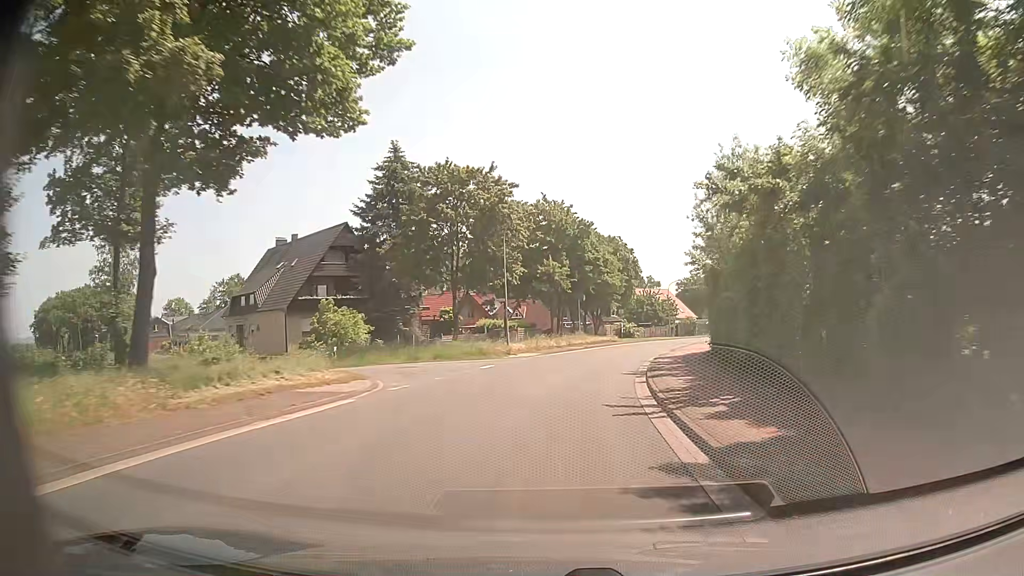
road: tertiary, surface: asphalt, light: Day
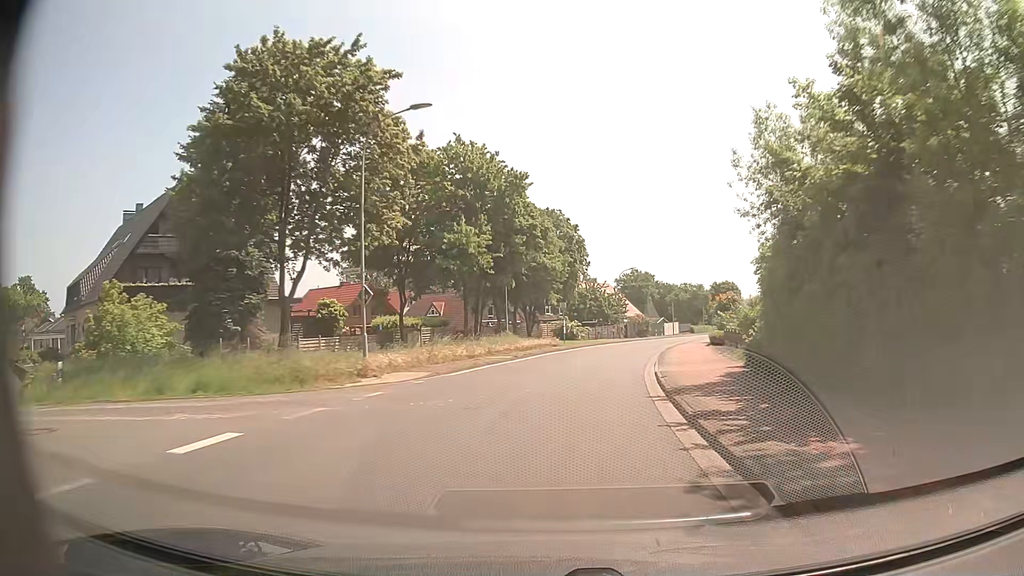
(+0.9, +17.5) m; +6°
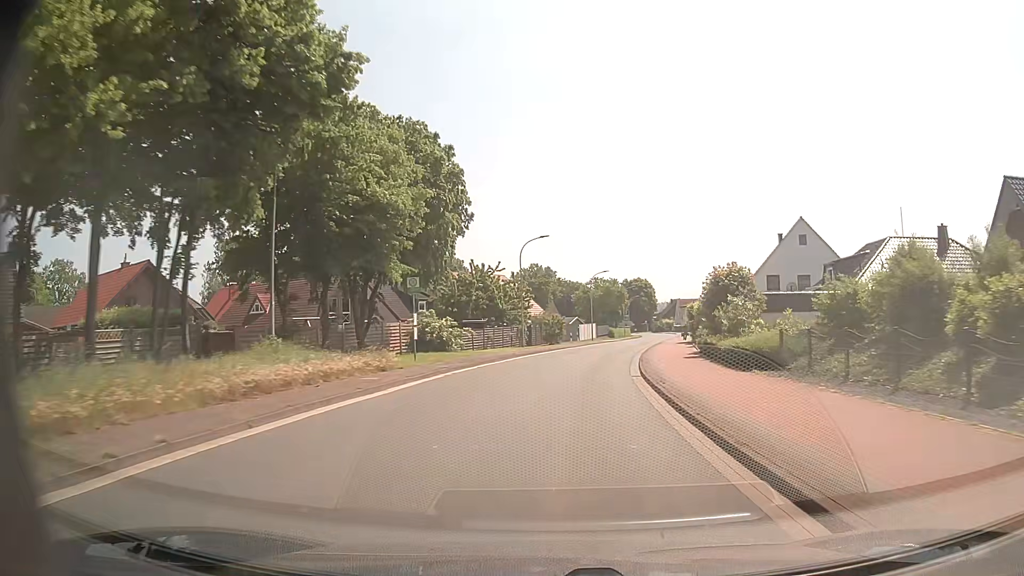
(+2.2, +26.2) m; +9°
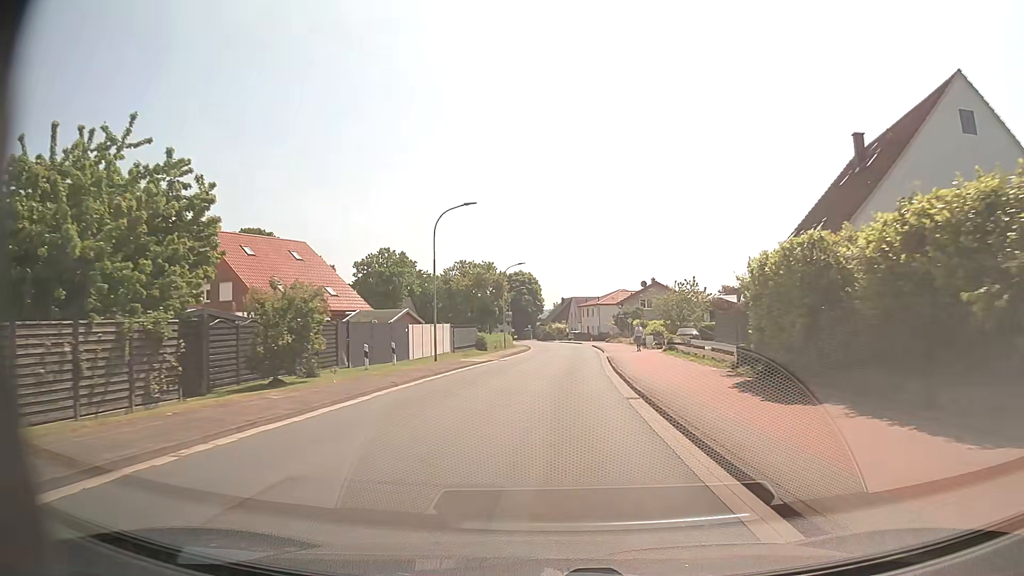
(+4.1, +41.0) m; +11°
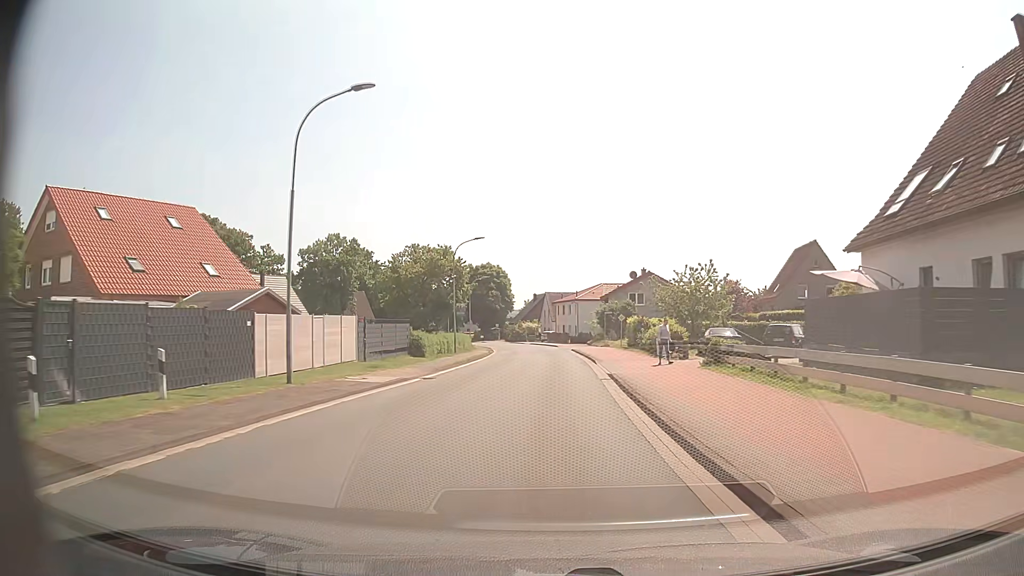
(+0.4, +15.9) m; +3°
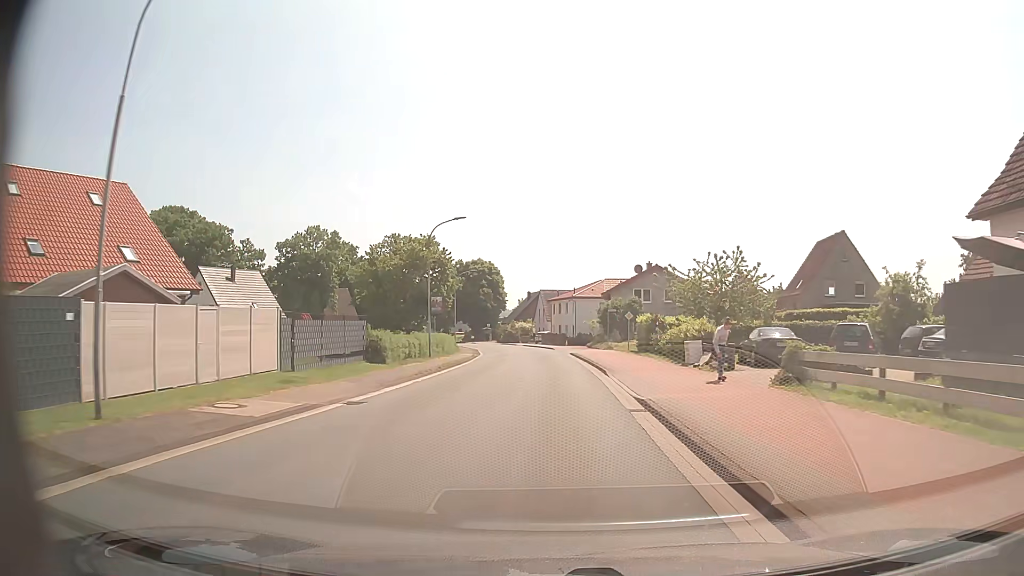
(0.0, +7.9) m; 0°
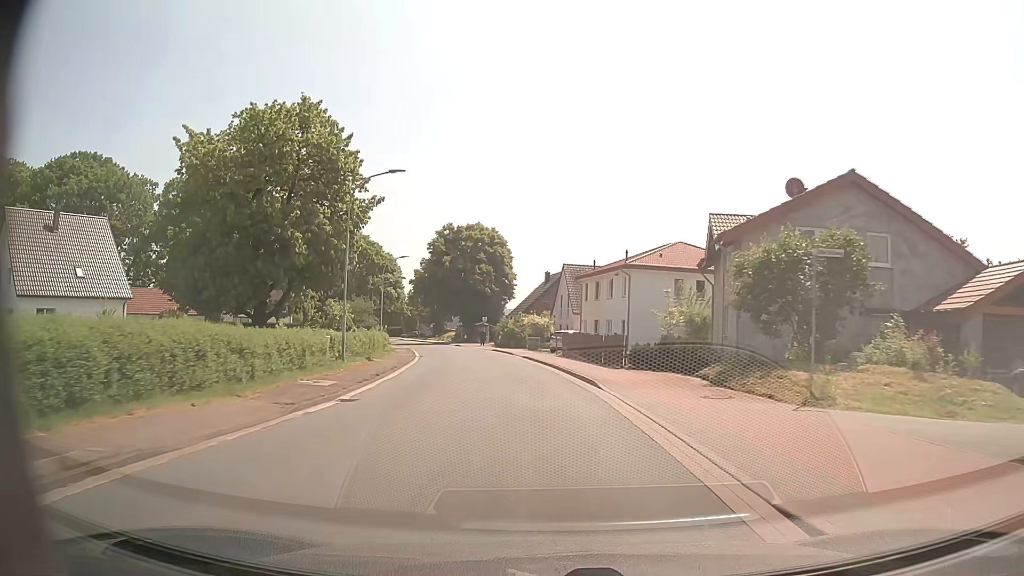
(+0.4, +39.3) m; -1°
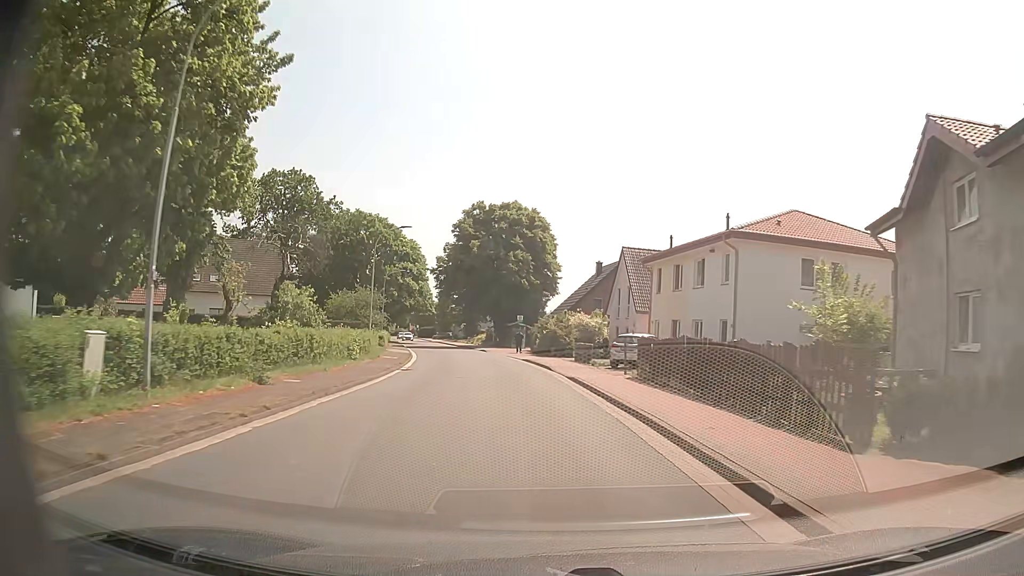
(-0.5, +15.8) m; -4°
(0, +10) (-1, +20) (-2, +30) (-3, +40) (-5, +50) (-7, +59) (-10, +69) (-12, +79) (-15, +89) (-17, +98) m
